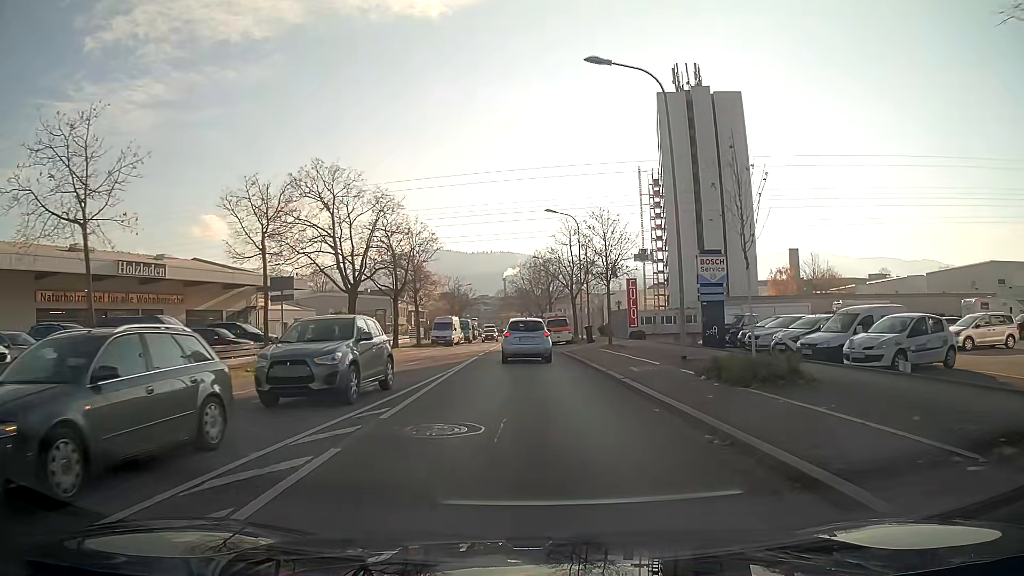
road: secondary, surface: asphalt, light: Day
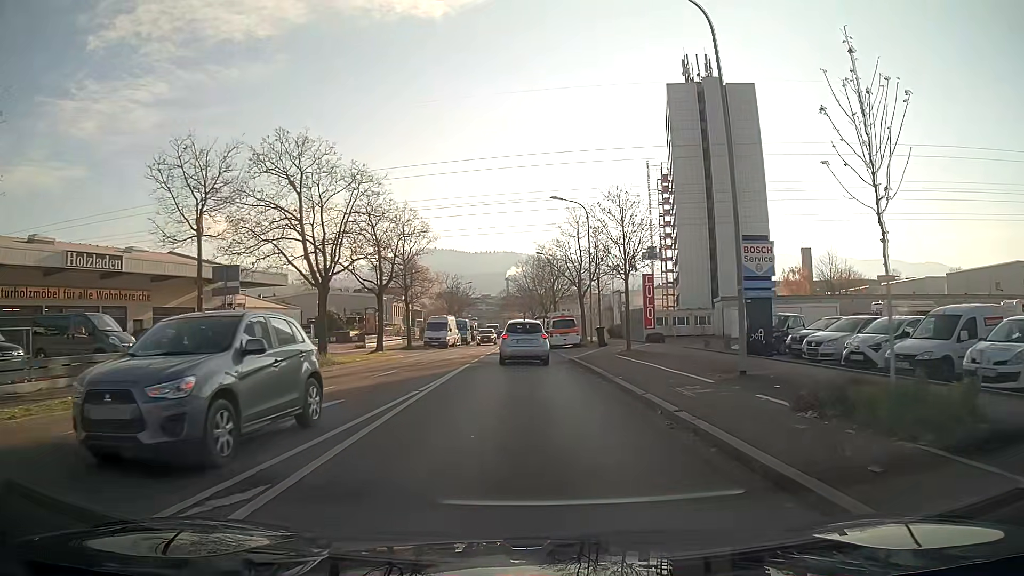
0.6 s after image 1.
(0.0, +5.4) m; 0°
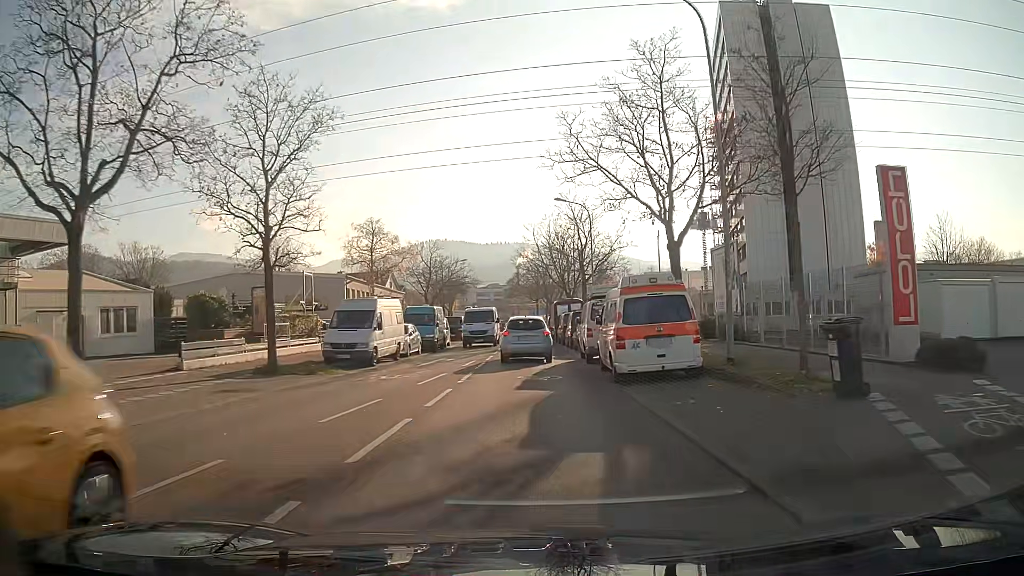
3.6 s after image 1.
(-0.3, +27.9) m; -1°
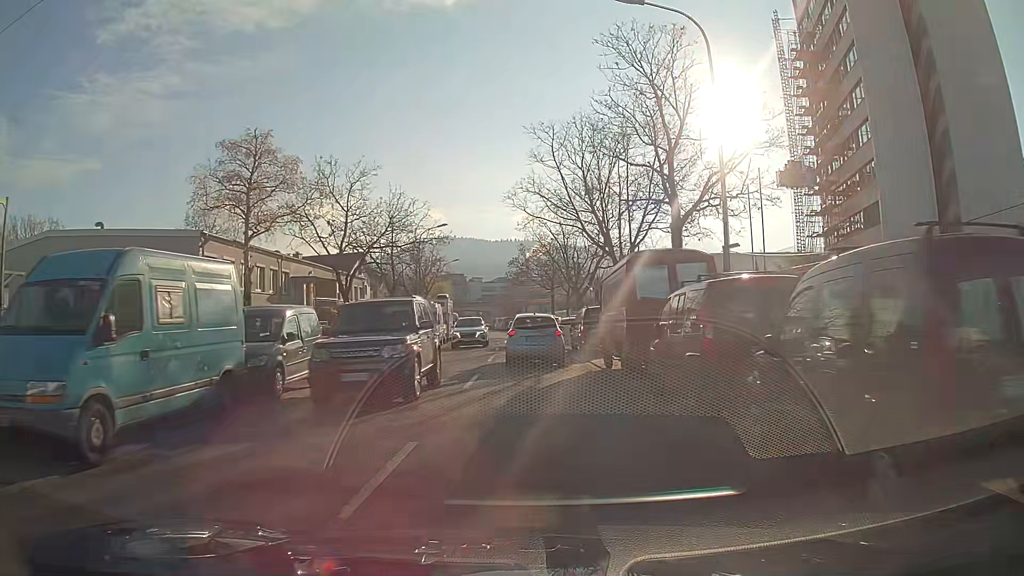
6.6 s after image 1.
(-0.3, +29.3) m; -1°
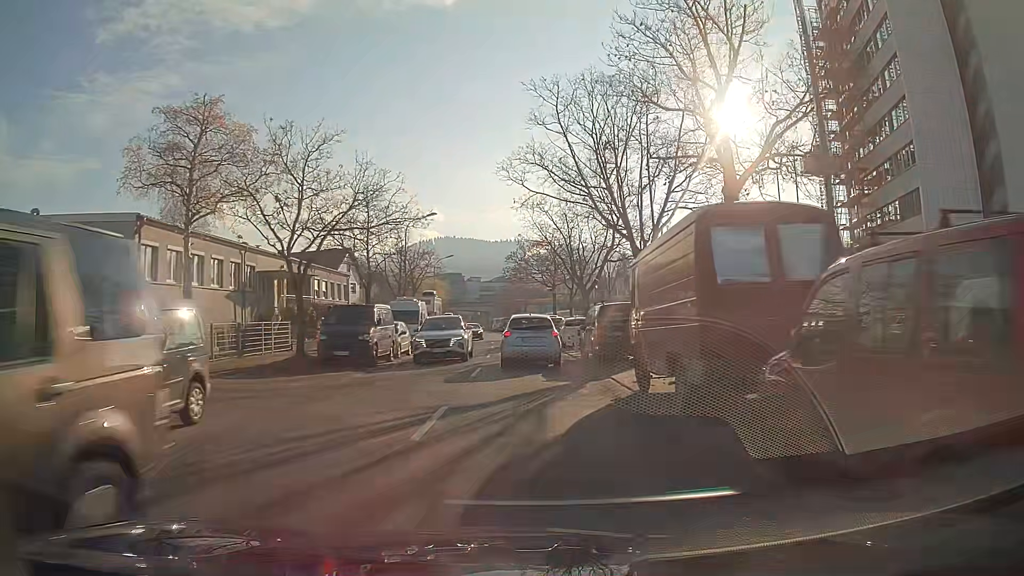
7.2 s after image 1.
(0.0, +6.0) m; 0°
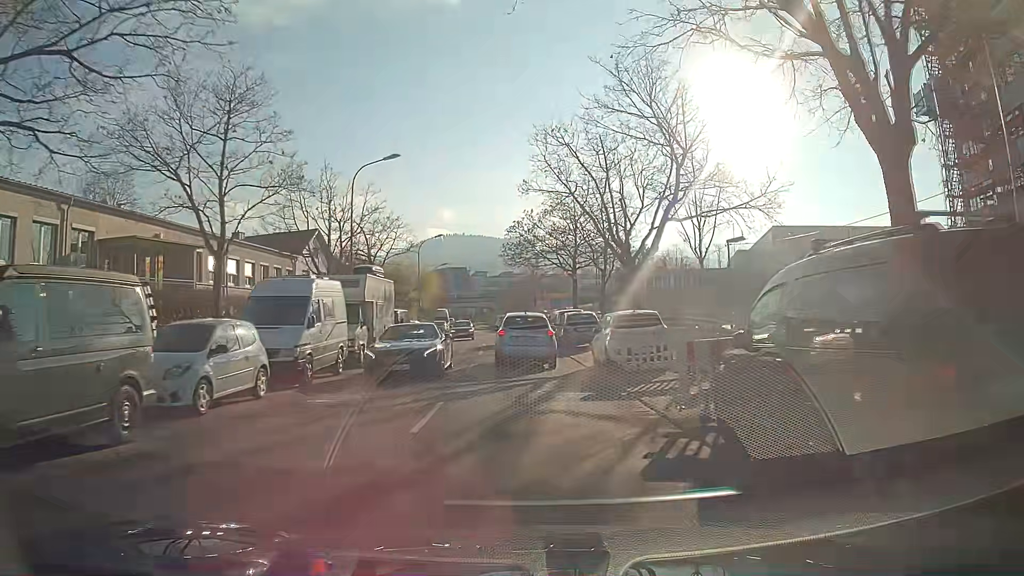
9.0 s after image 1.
(-0.1, +17.5) m; -1°
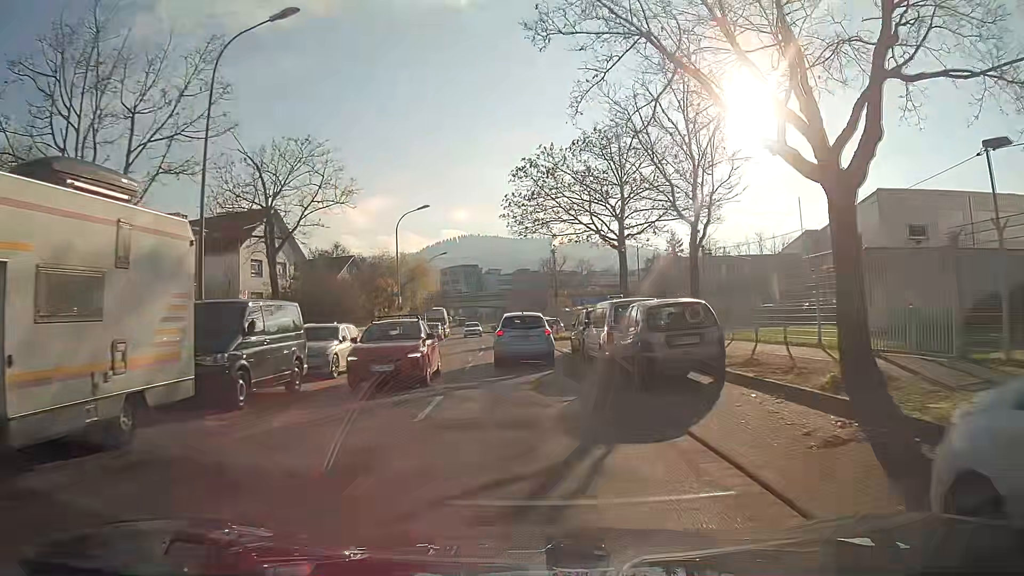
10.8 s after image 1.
(-0.2, +17.0) m; -1°
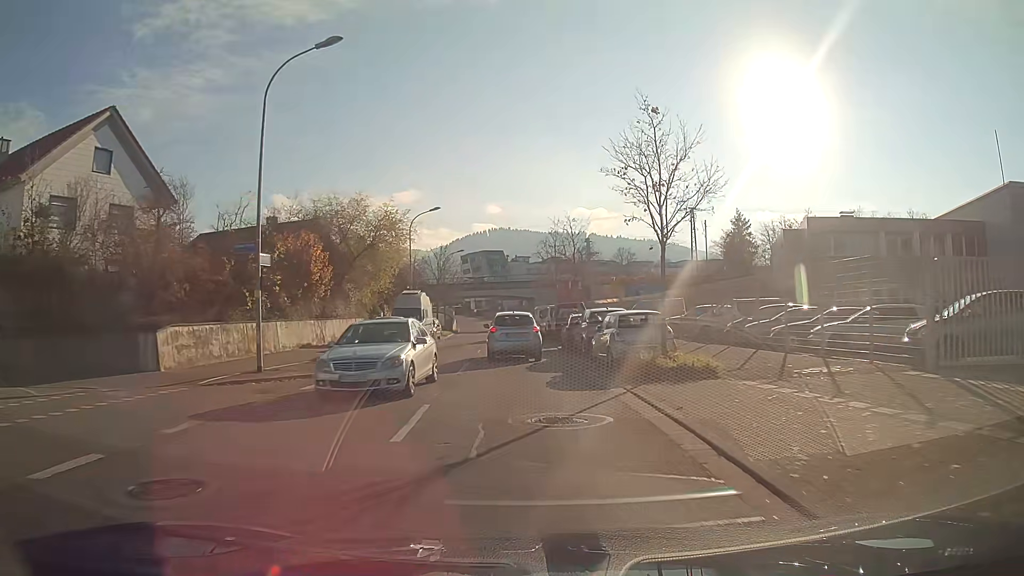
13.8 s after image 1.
(-0.6, +28.4) m; -3°
